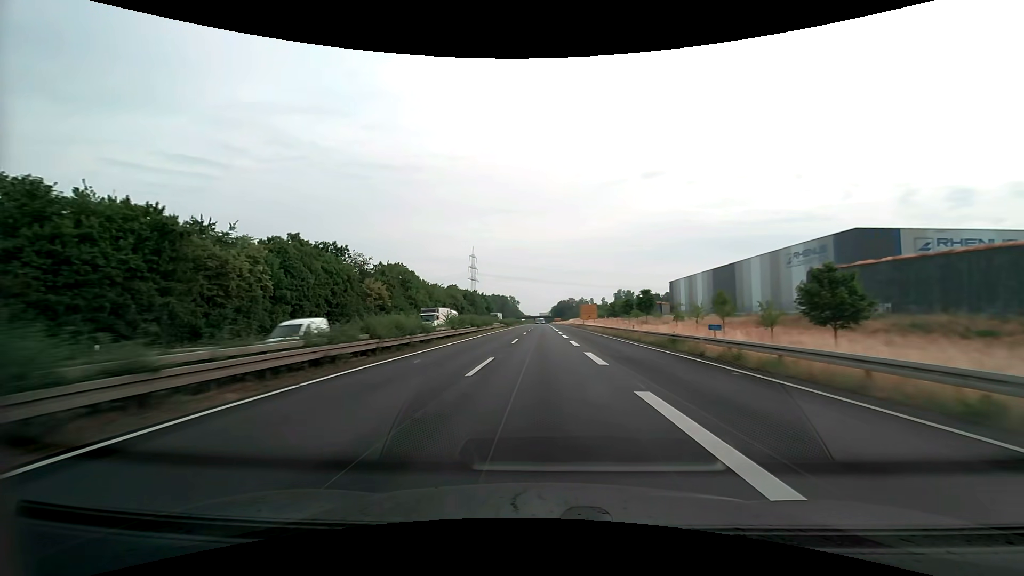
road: trunk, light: Day
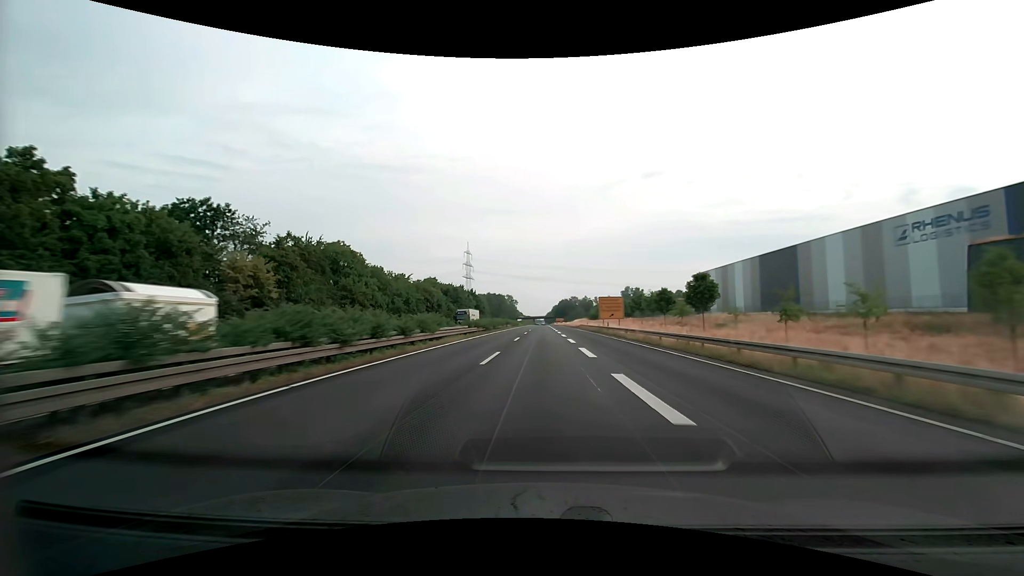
(0.0, +32.9) m; 0°
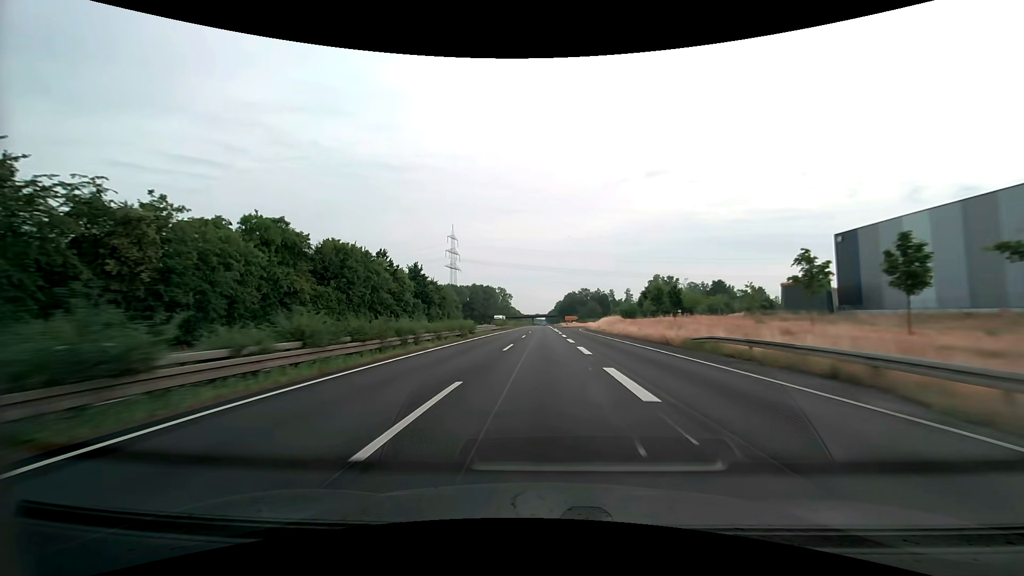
(0.0, +82.2) m; 0°
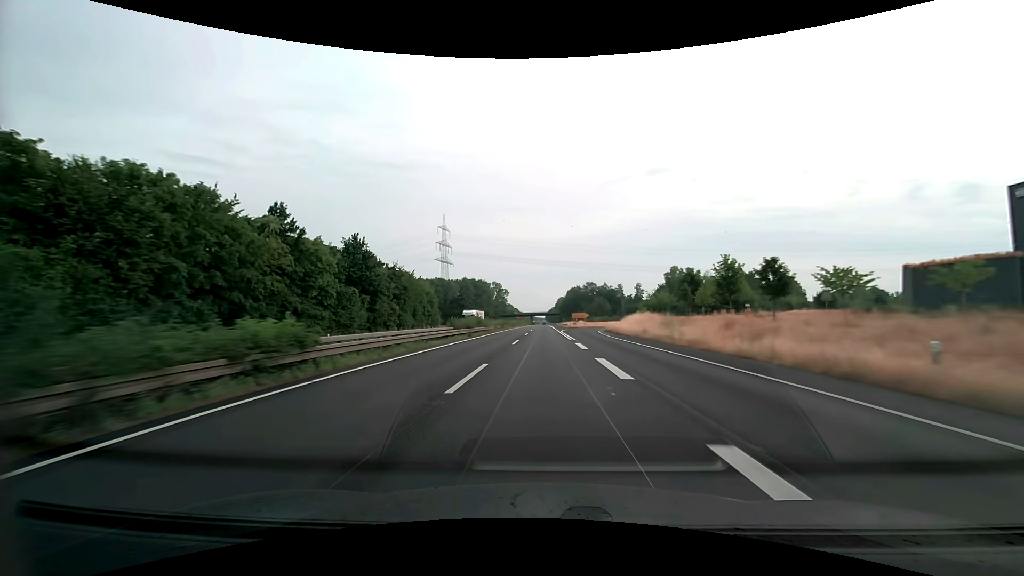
(0.0, +32.9) m; 0°
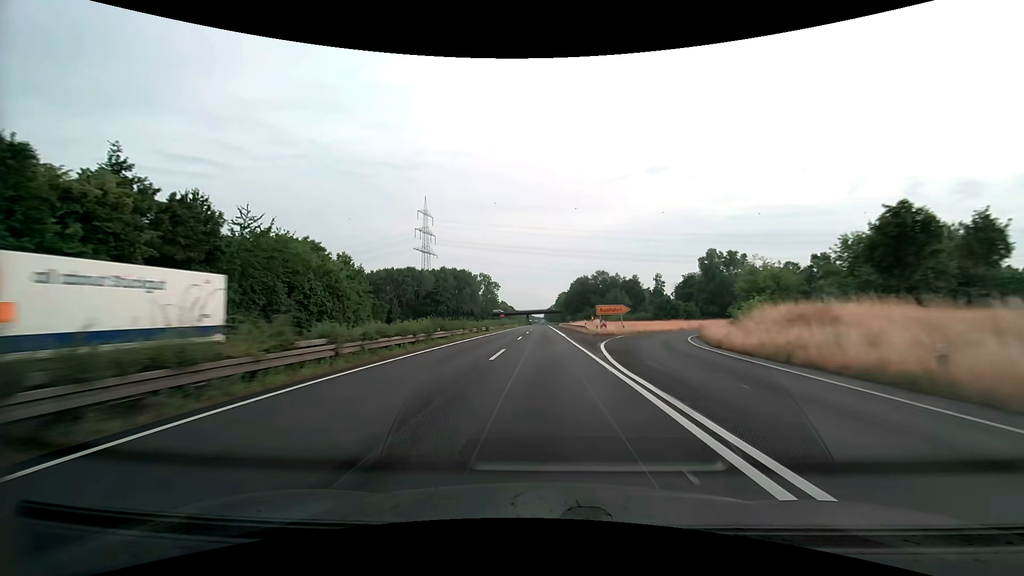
(+0.1, +49.4) m; 0°
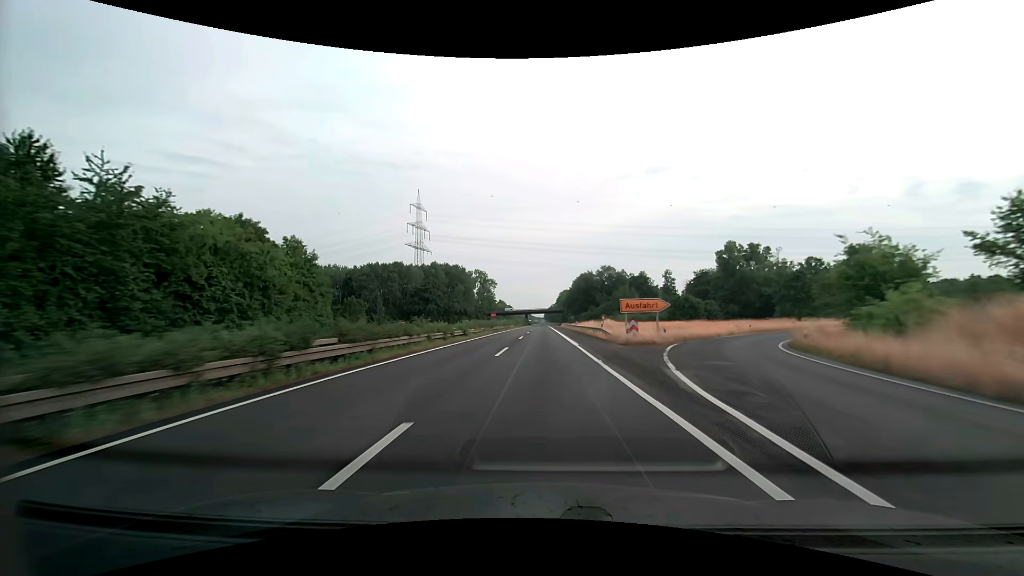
(0.0, +16.5) m; 0°
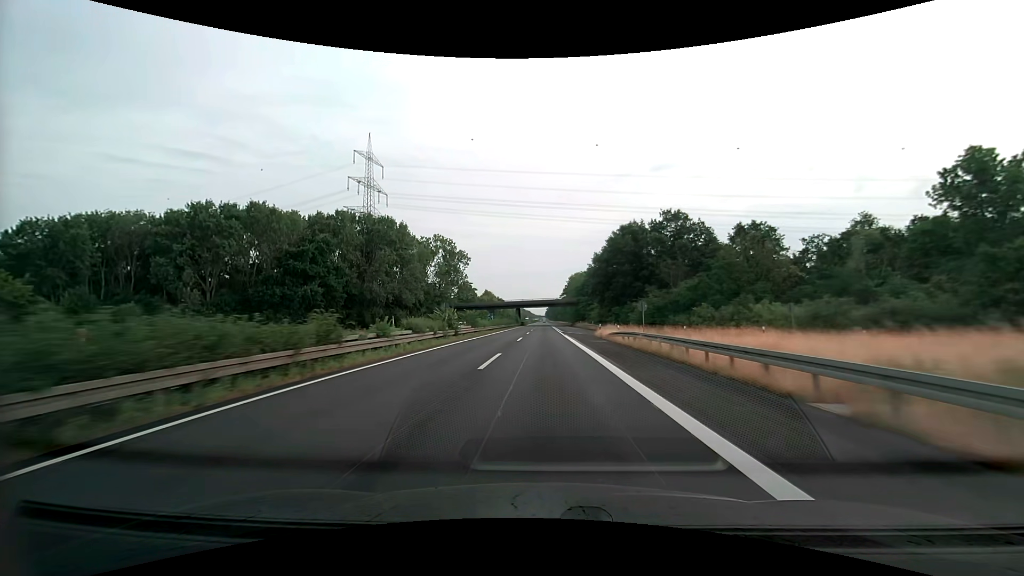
(-0.2, +82.5) m; 0°
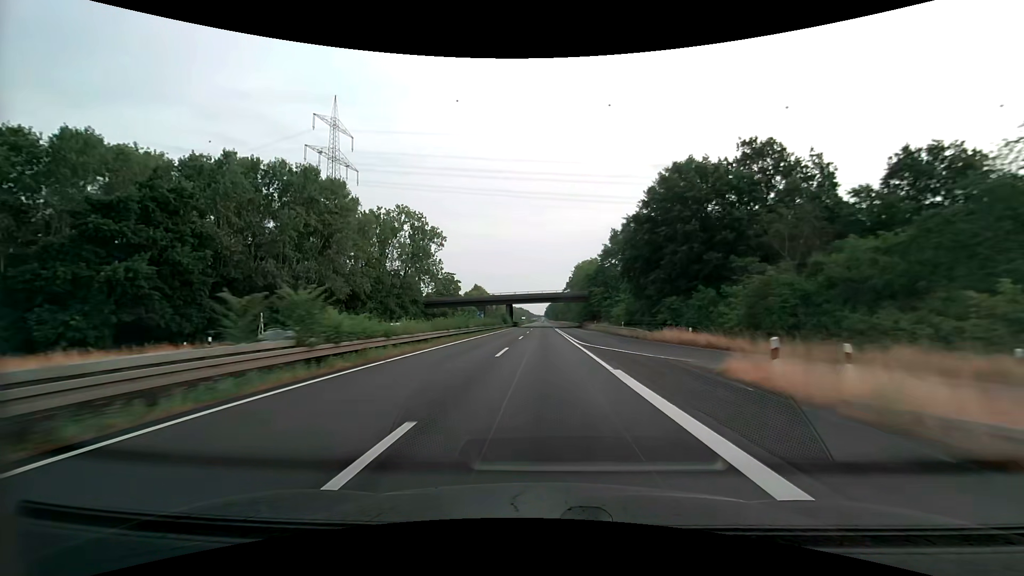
(+0.1, +33.0) m; 0°
(0, +10) (0, +20) (0, +30) (0, +40) (0, +50) (0, +60) (0, +70) (0, +80) (0, +90) (0, +100) m
